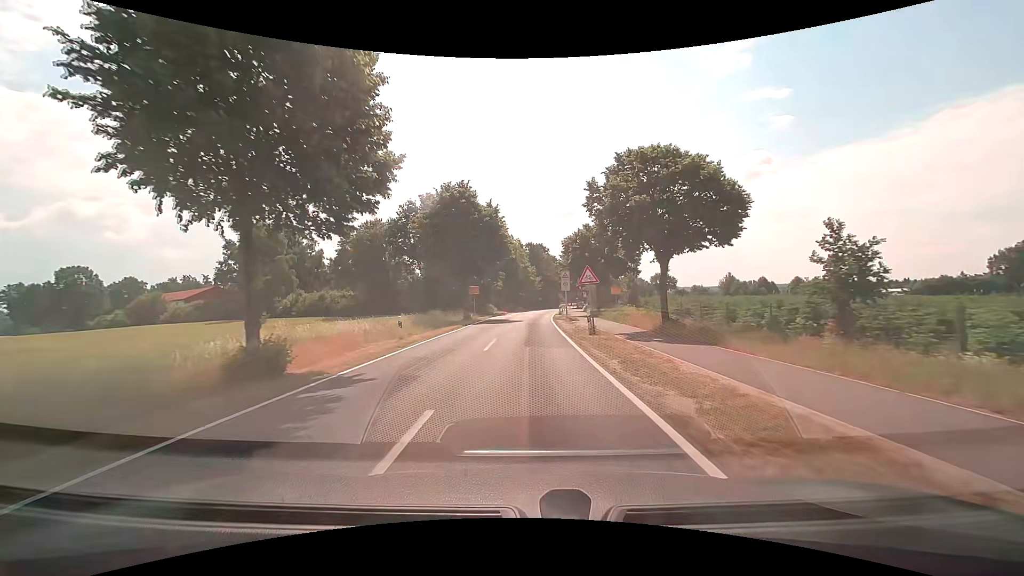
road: secondary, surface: asphalt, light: Day
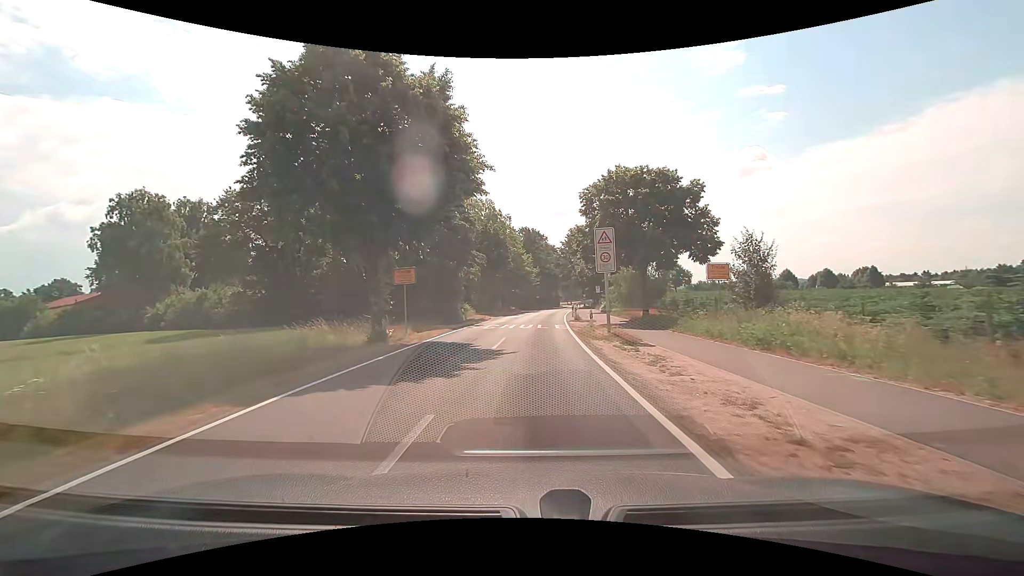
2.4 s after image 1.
(+0.1, +23.7) m; 0°
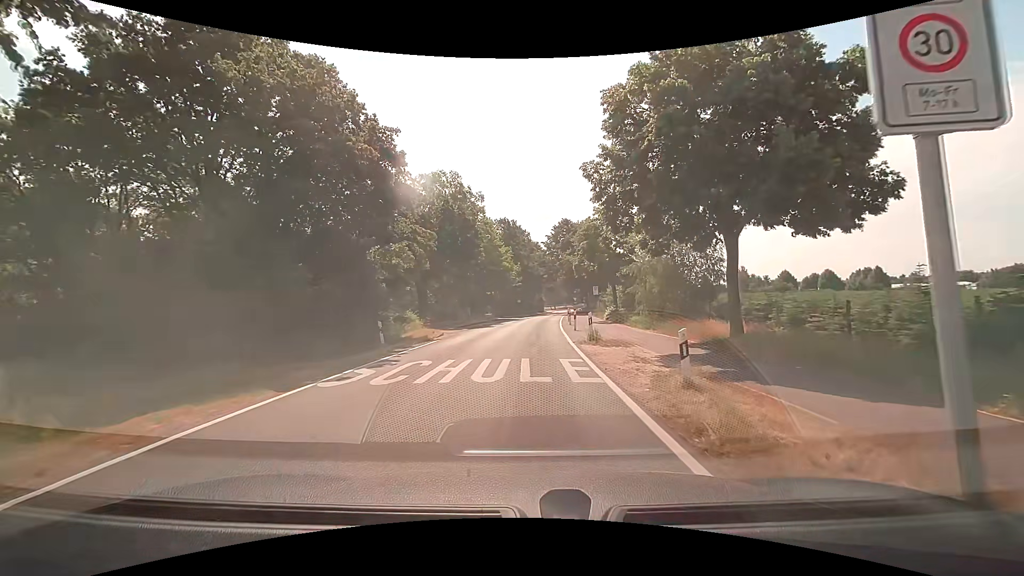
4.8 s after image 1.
(+0.2, +16.0) m; +2°
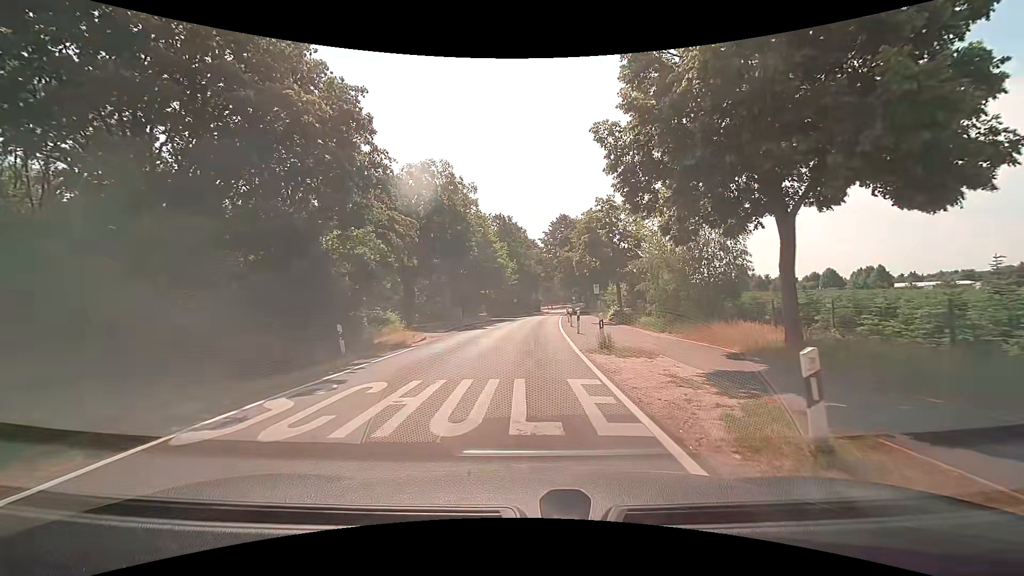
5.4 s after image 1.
(0.0, +3.7) m; +1°
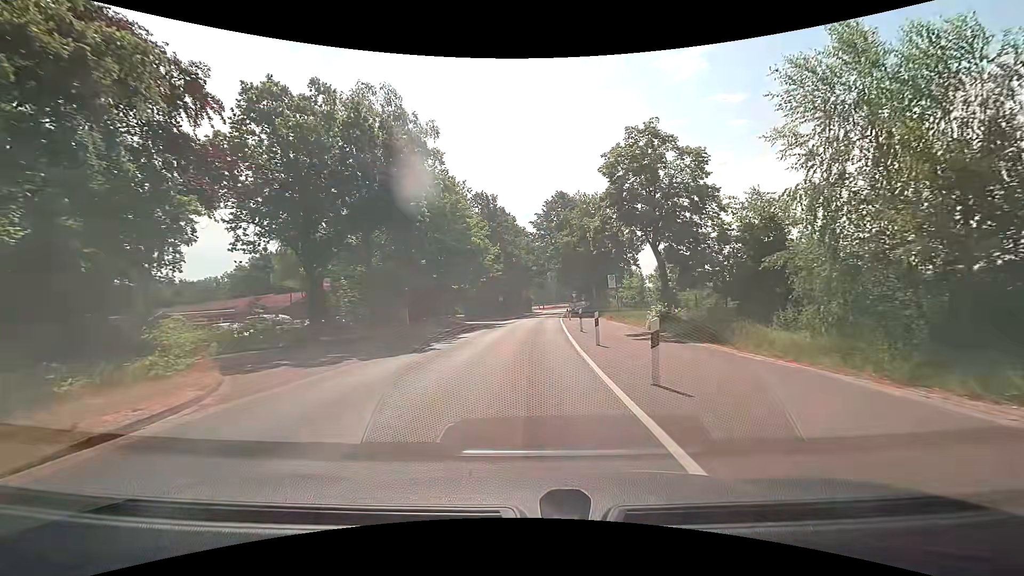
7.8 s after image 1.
(+0.1, +16.0) m; 0°
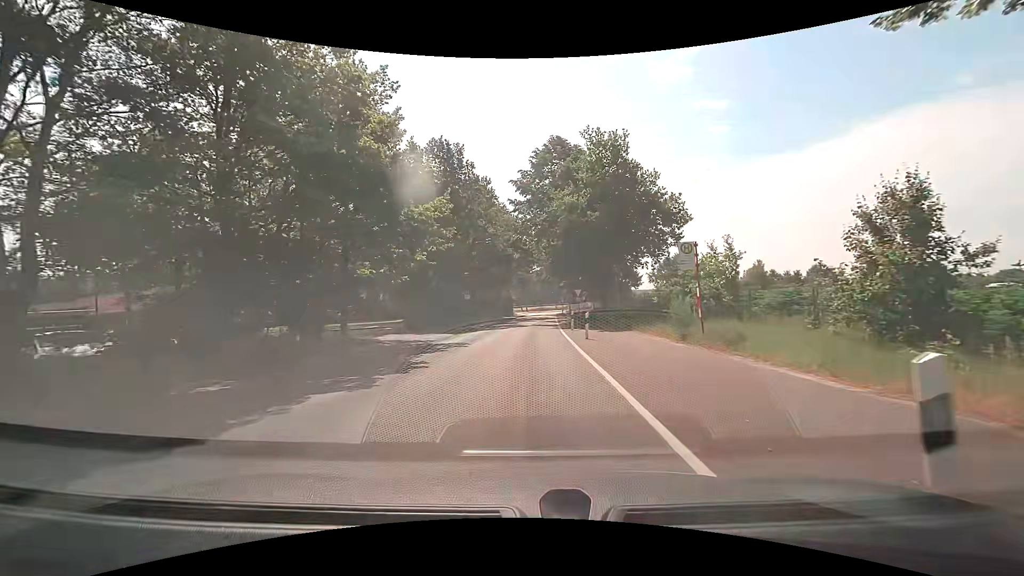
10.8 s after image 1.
(+0.6, +21.6) m; +3°
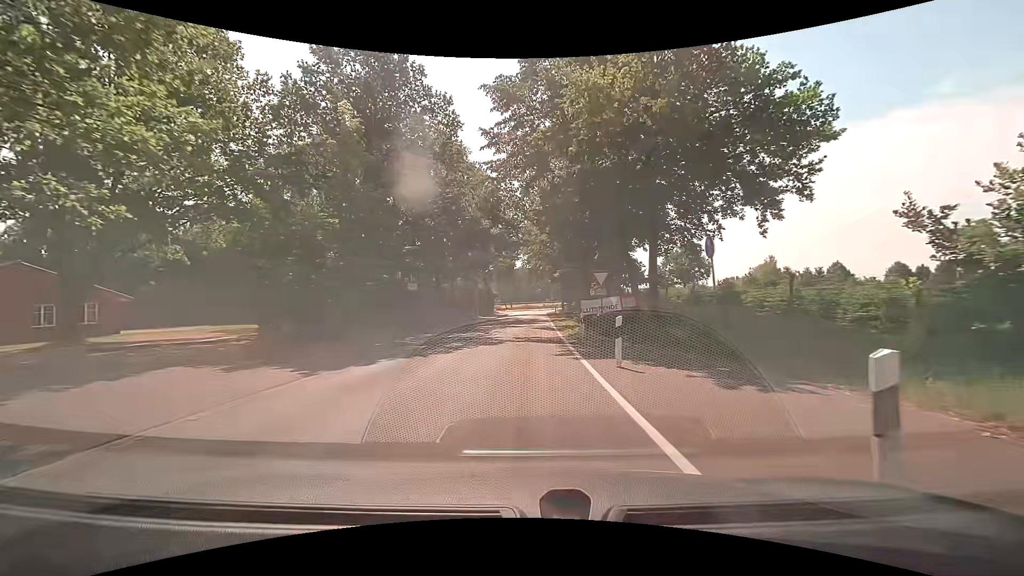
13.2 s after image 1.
(+0.3, +17.7) m; +1°
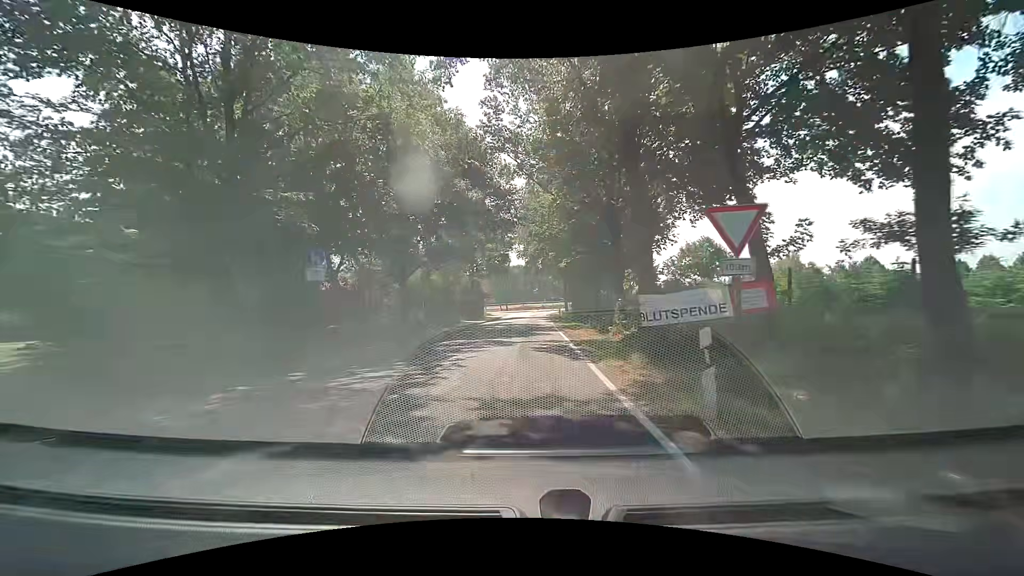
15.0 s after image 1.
(+0.2, +13.4) m; +1°
(0, +10) (0, +20) (0, +30) (0, +40) (0, +50) (0, +60) (0, +70) (+1, +80) (+2, +90) (+5, +99) m
